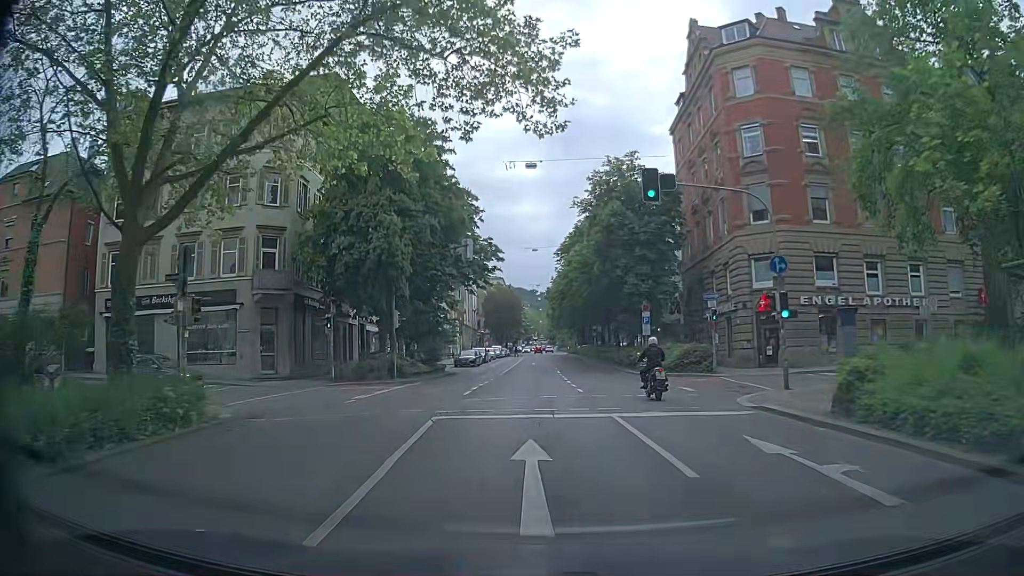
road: secondary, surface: asphalt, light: Day
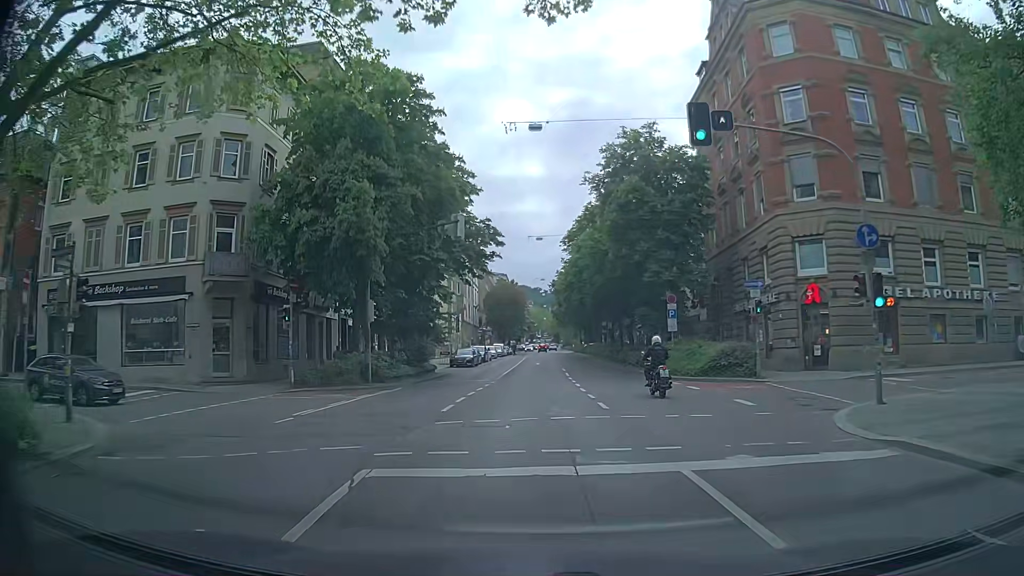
(-0.2, +5.8) m; -2°
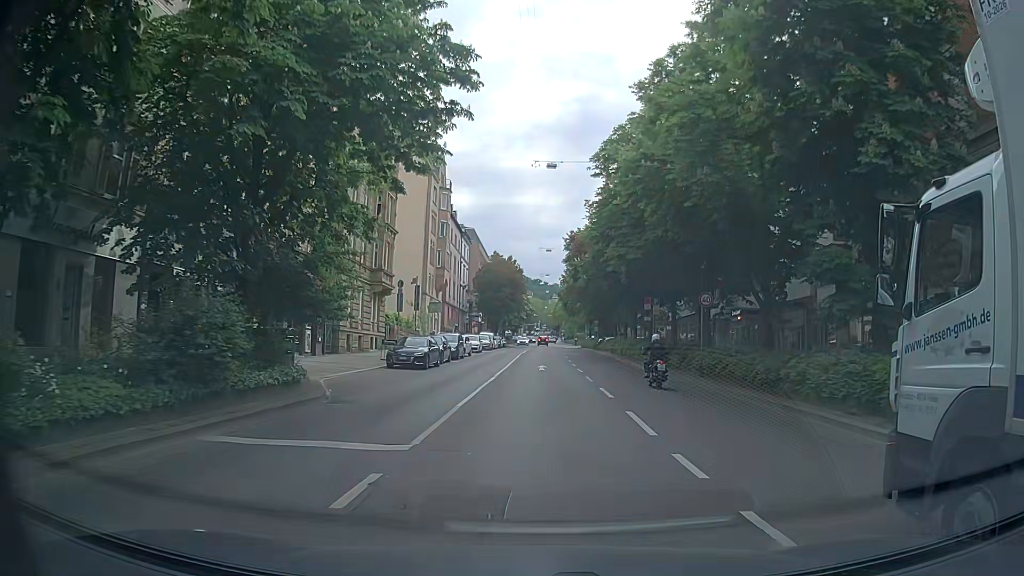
(0.0, +22.8) m; 0°
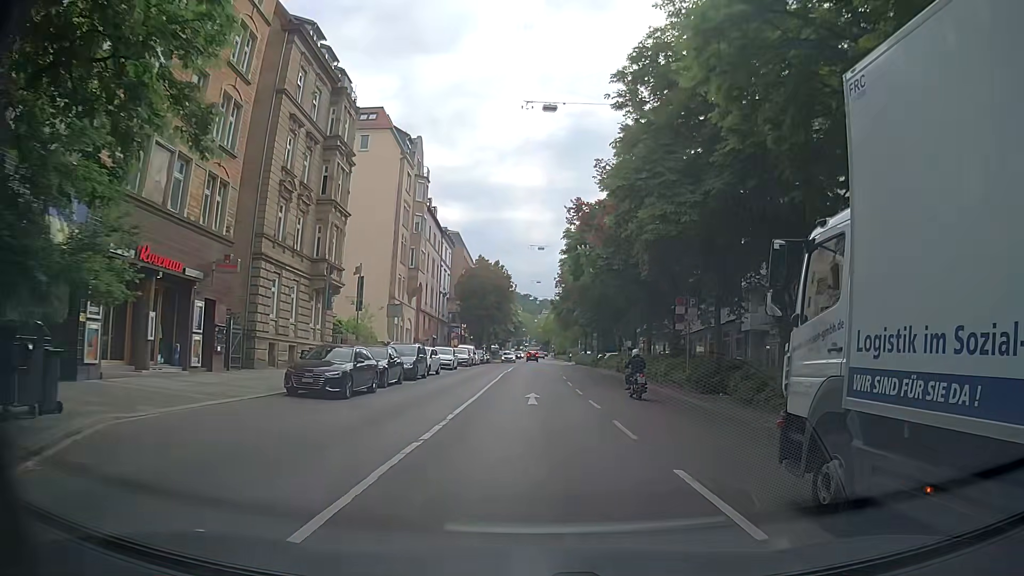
(+0.1, +11.4) m; +1°
